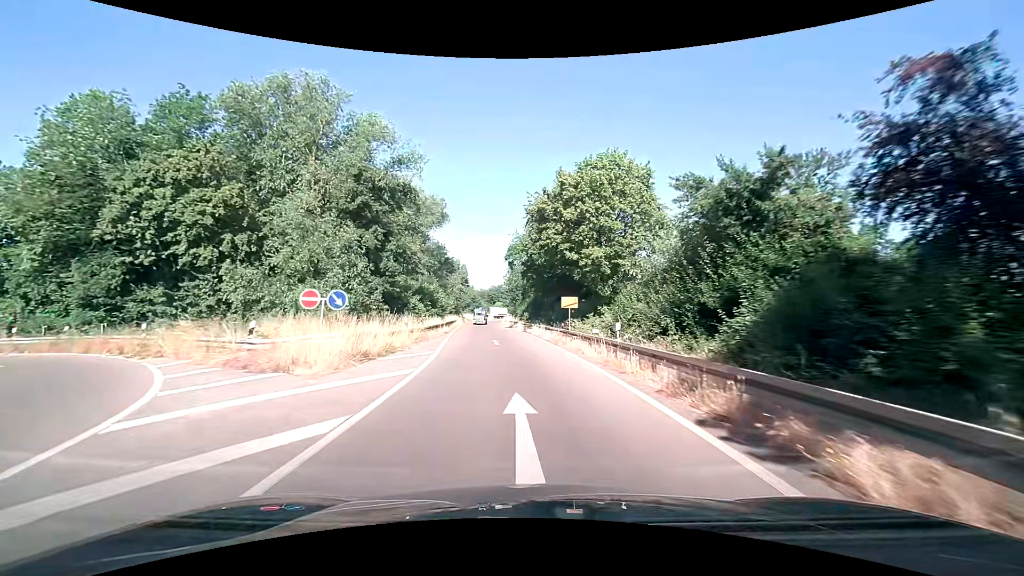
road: trunk_link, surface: asphalt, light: Day
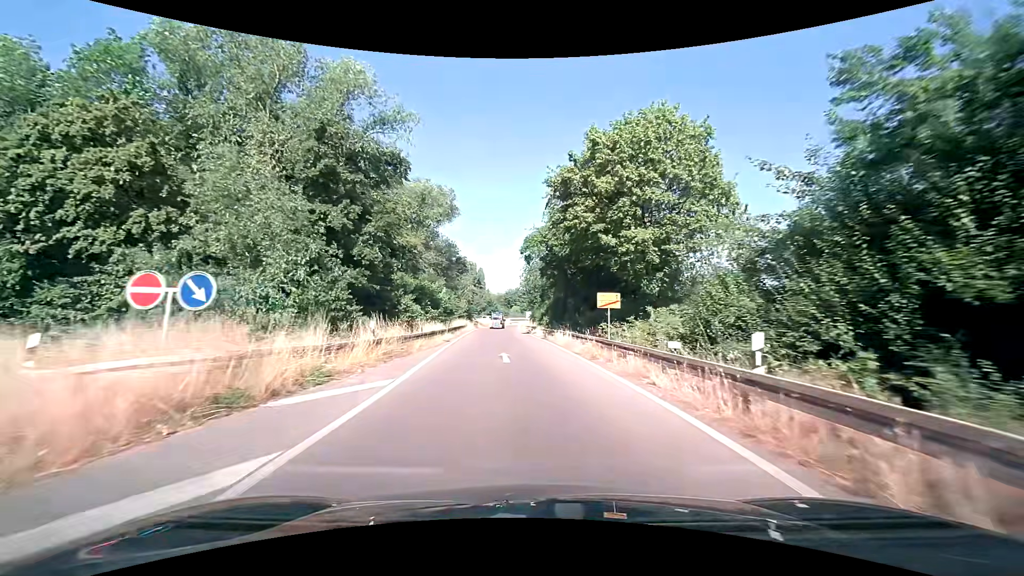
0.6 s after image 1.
(-0.1, +7.9) m; -2°
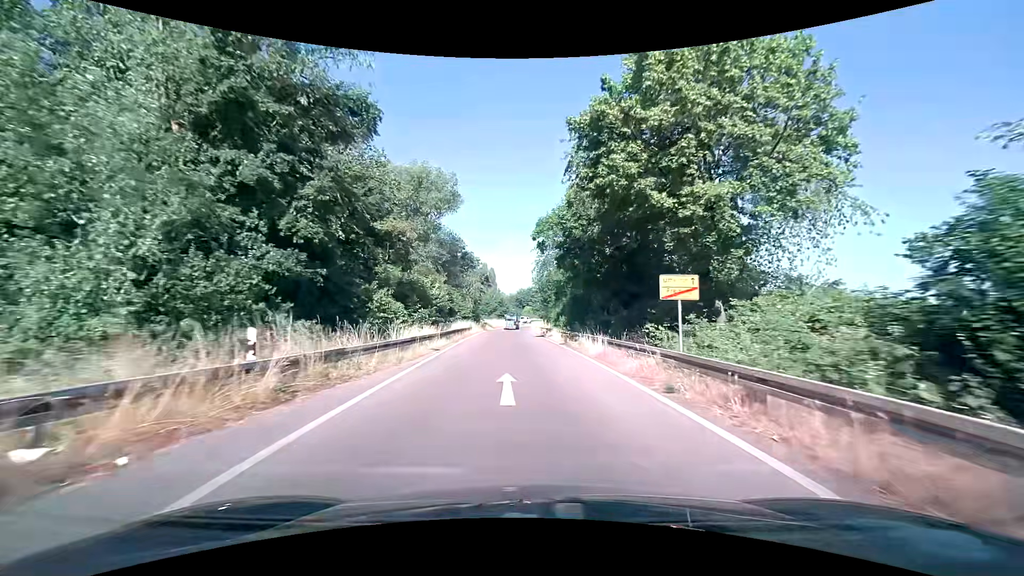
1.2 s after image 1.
(-0.1, +7.9) m; -1°
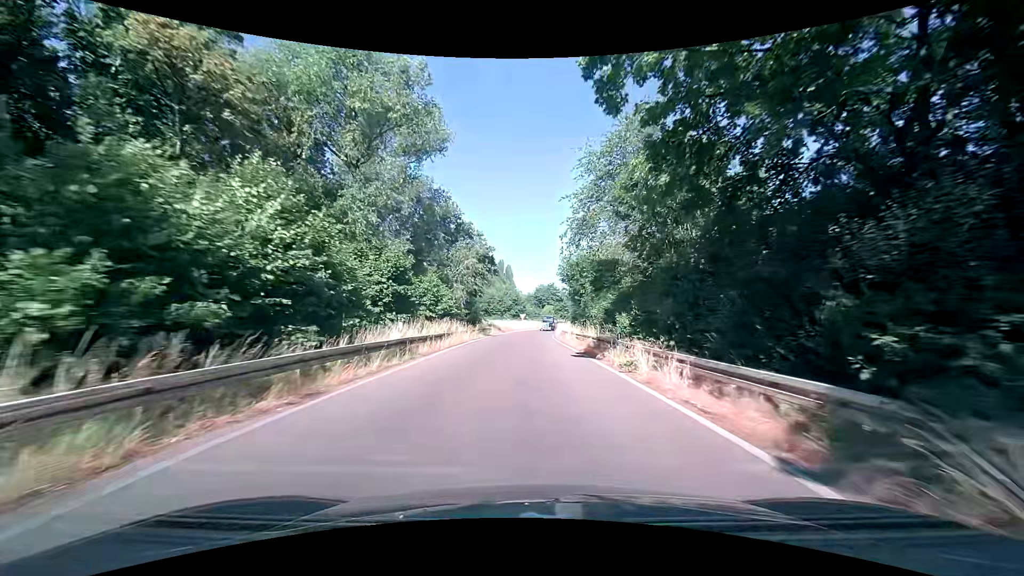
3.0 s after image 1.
(-0.5, +24.2) m; -2°
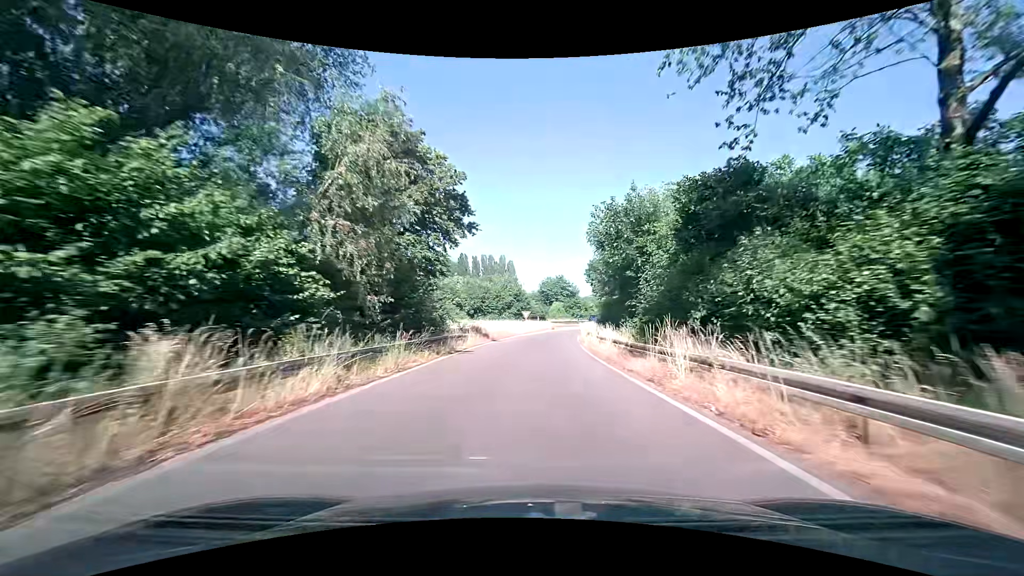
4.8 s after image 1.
(-0.1, +26.0) m; 0°
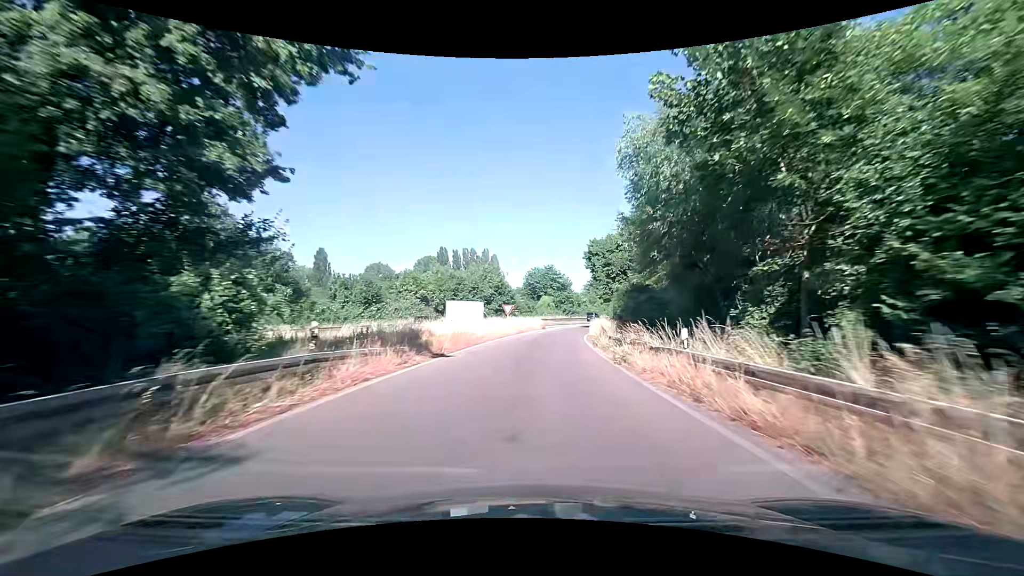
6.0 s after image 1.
(+0.1, +18.1) m; +1°
